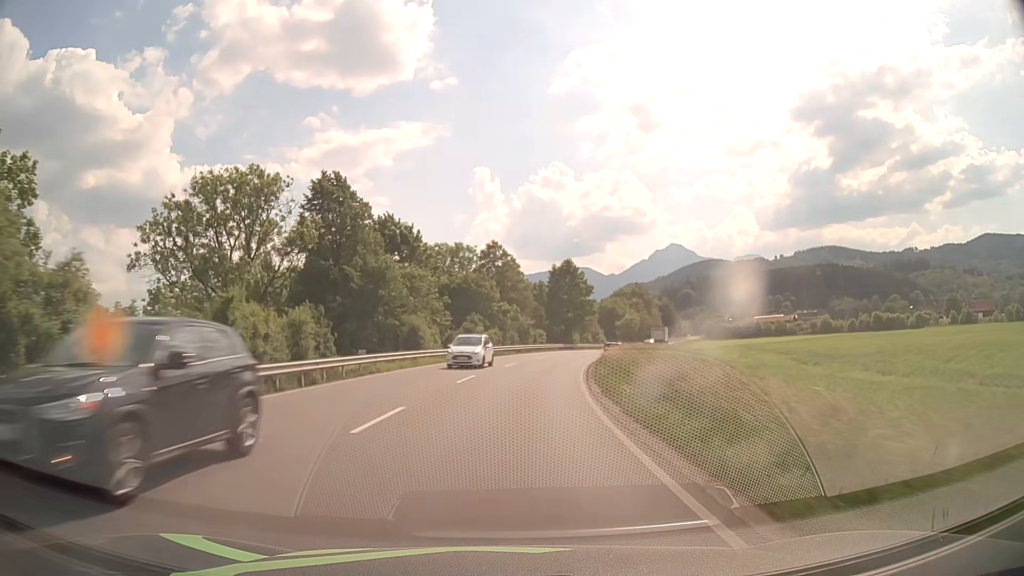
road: primary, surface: asphalt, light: Day
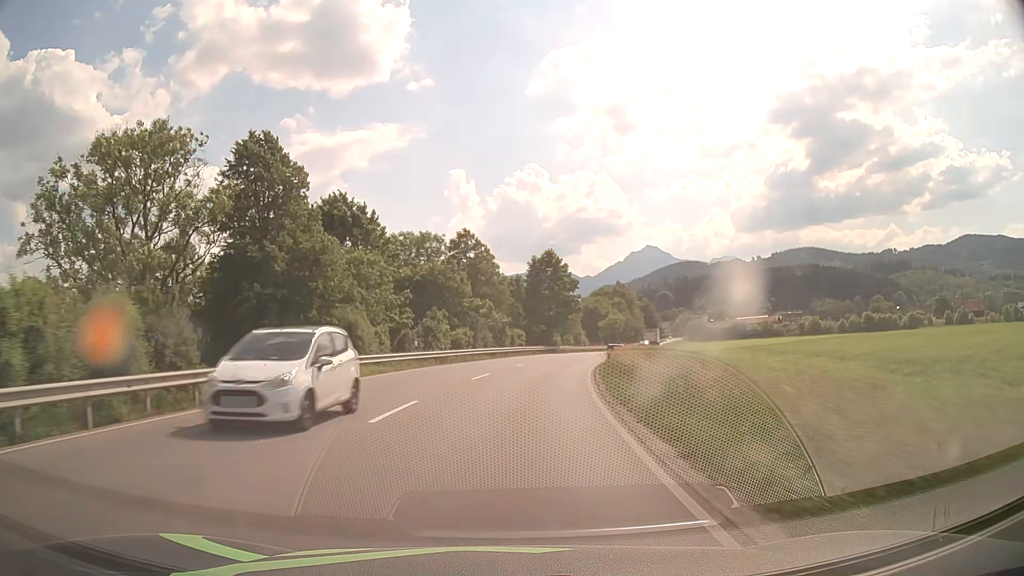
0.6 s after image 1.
(+0.2, +10.7) m; +2°
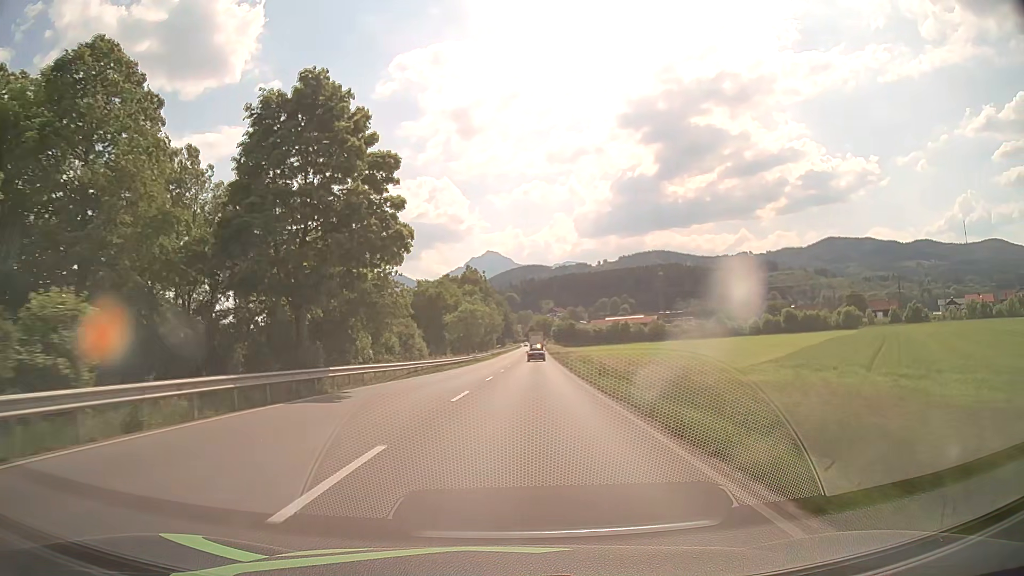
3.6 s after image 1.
(+6.3, +53.2) m; +14°
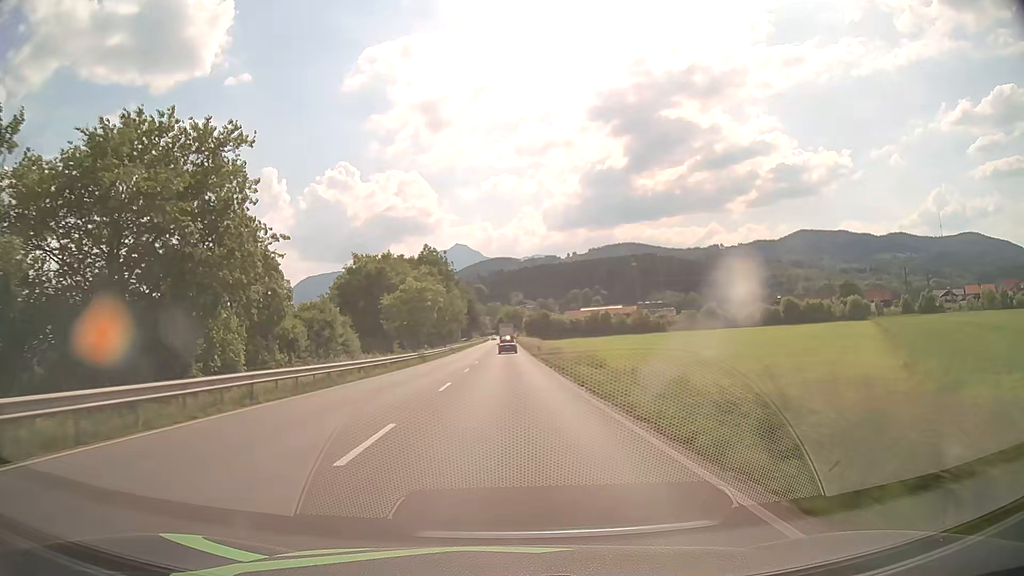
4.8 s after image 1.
(+0.7, +21.6) m; +3°
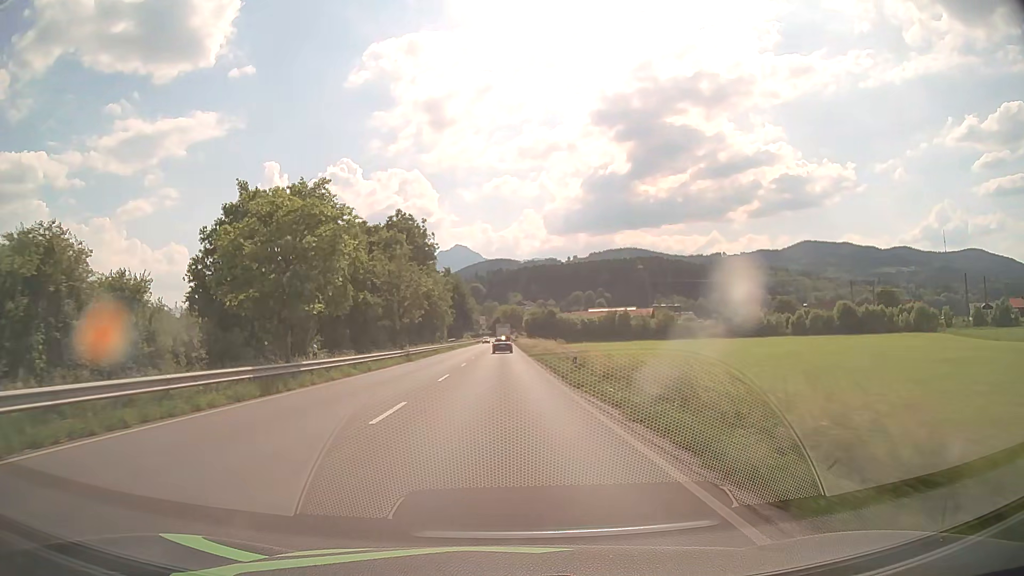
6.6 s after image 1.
(+0.1, +32.4) m; 0°
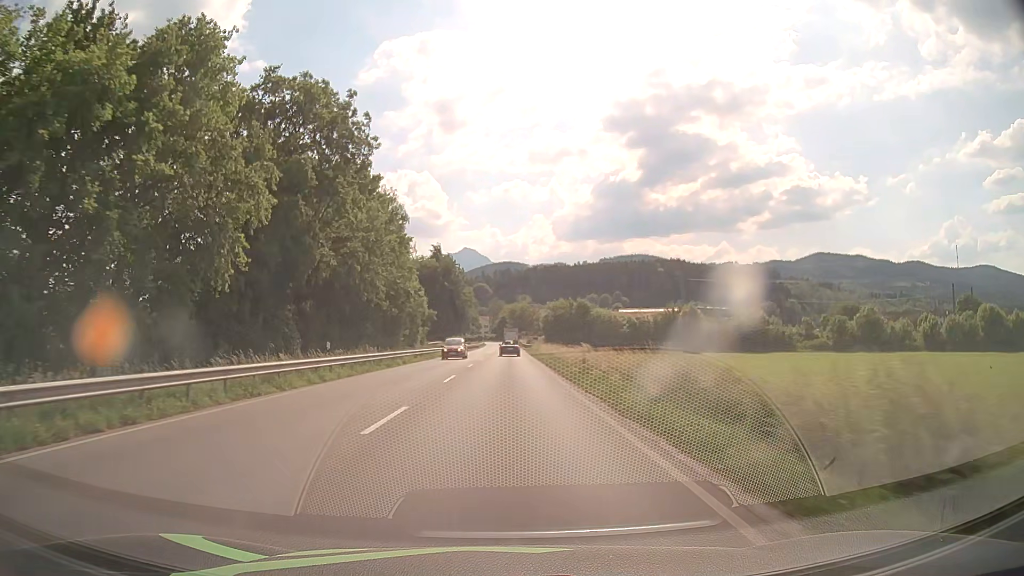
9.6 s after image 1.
(-0.2, +49.3) m; 0°
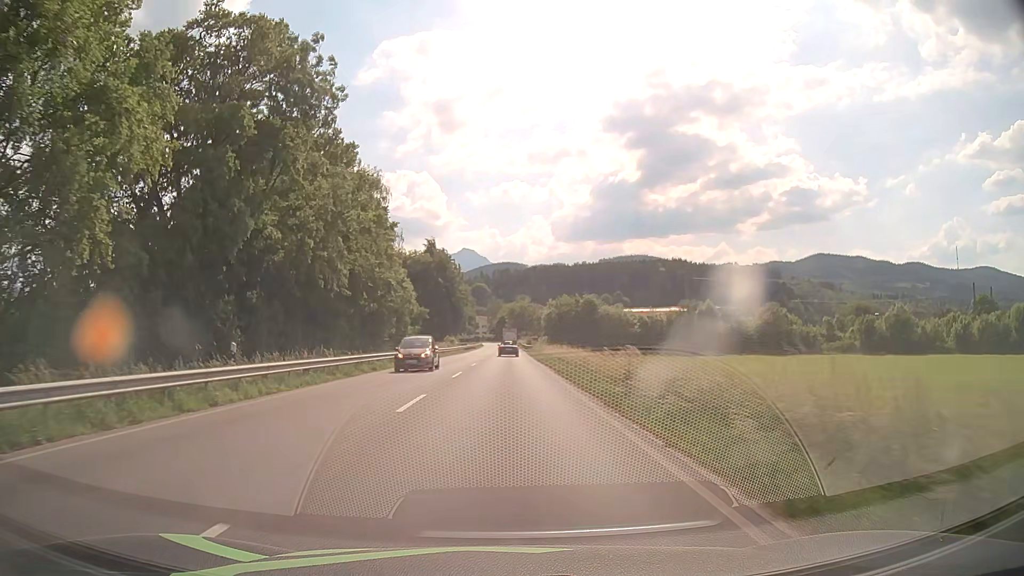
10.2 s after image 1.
(0.0, +9.0) m; -1°
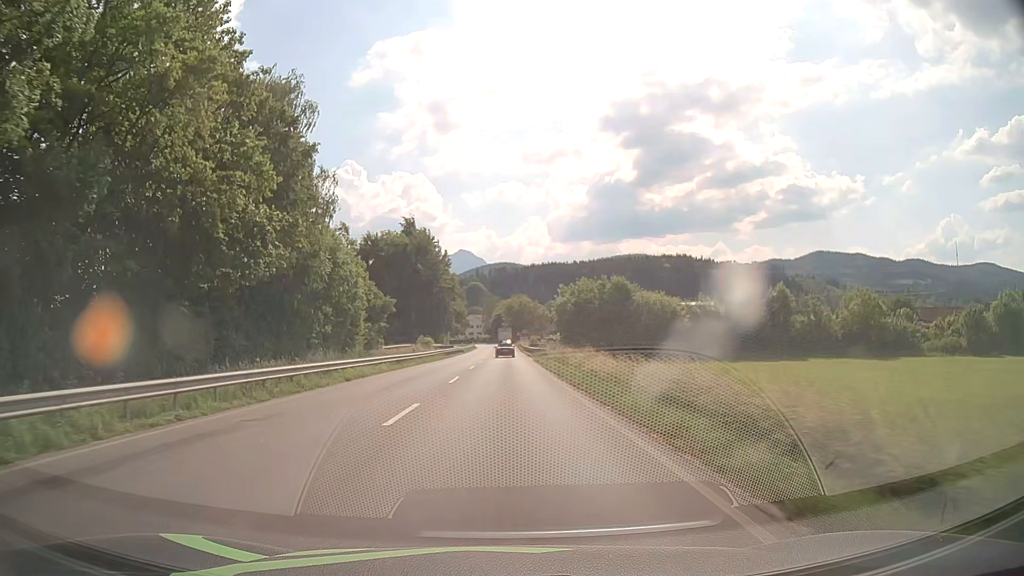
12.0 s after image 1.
(+0.3, +25.5) m; +1°
(0, +10) (0, +20) (0, +30) (0, +40) (0, +50) (0, +60) (0, +70) (0, +80) (0, +90) (0, +100) m
